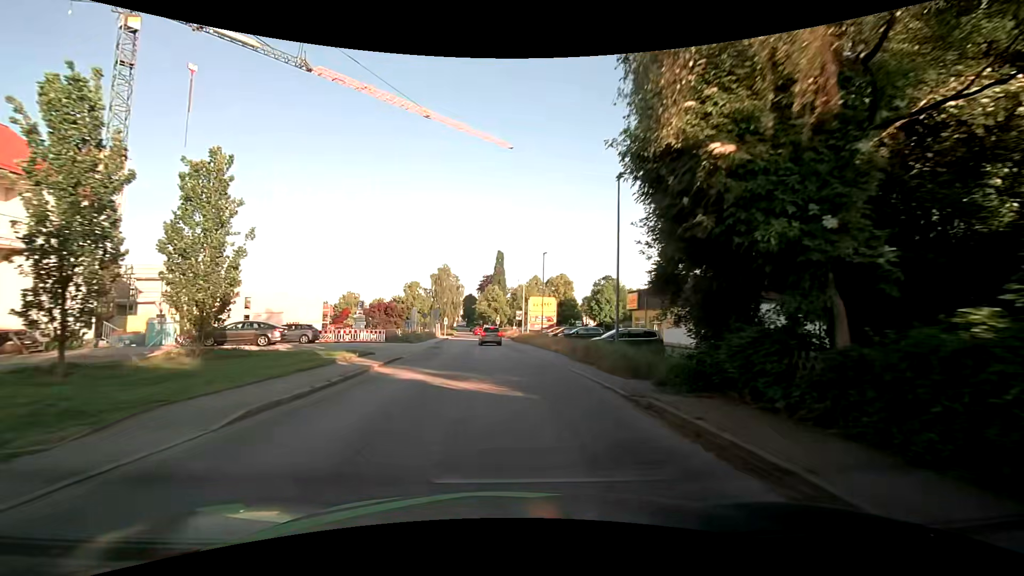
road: secondary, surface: asphalt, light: Day
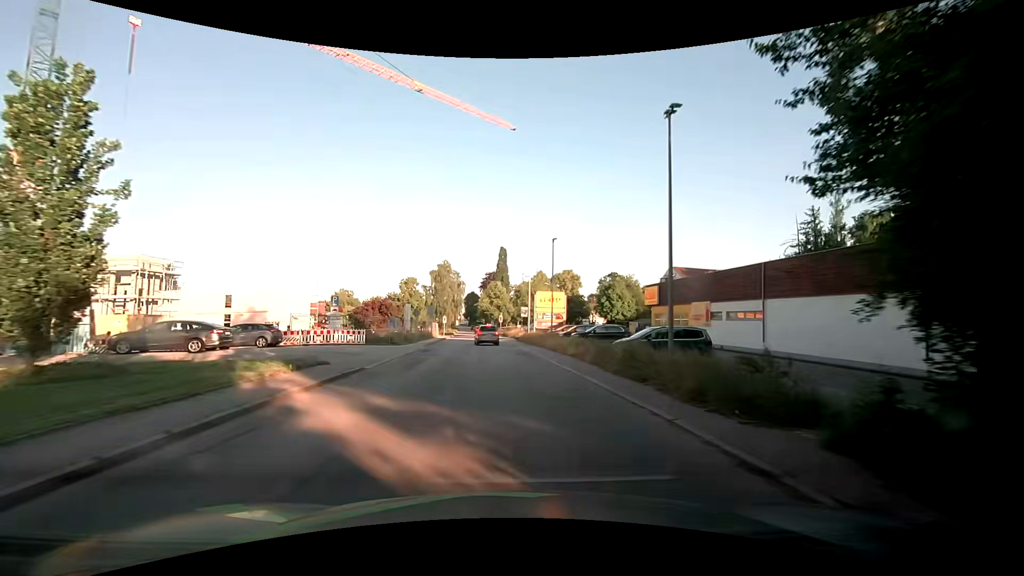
(0.0, +6.7) m; 0°
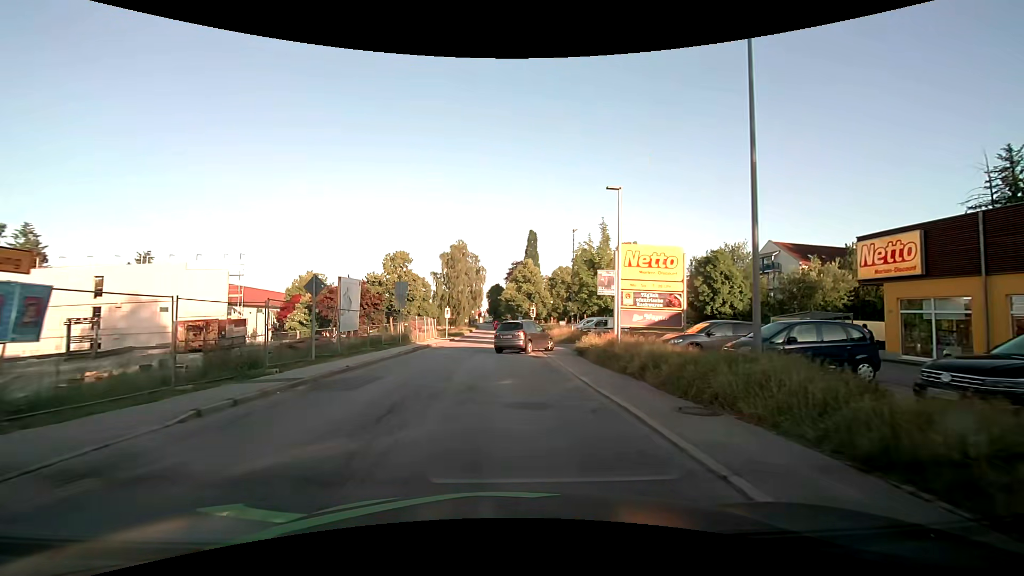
(-0.9, +29.3) m; -3°
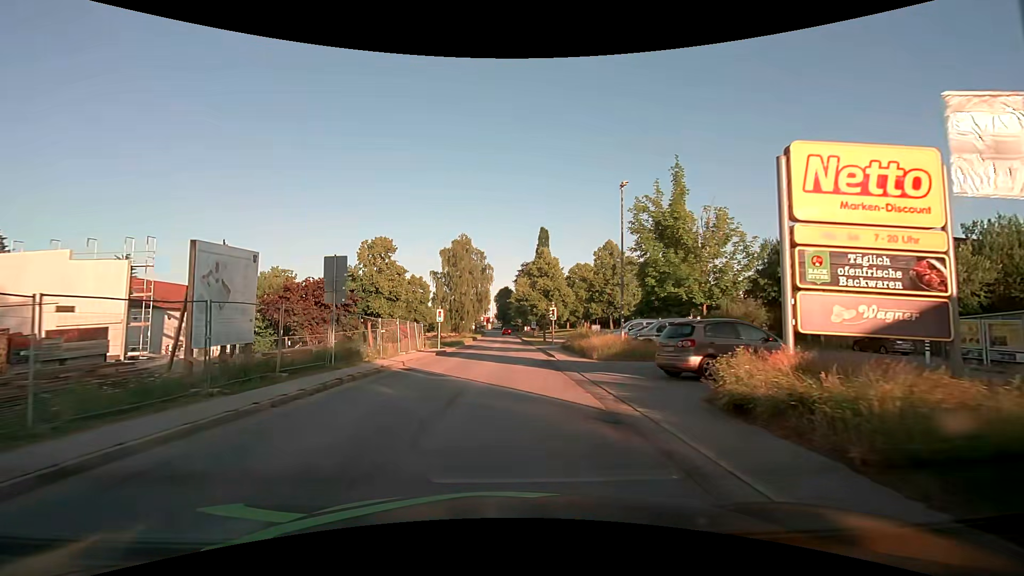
(-0.1, +13.8) m; -1°
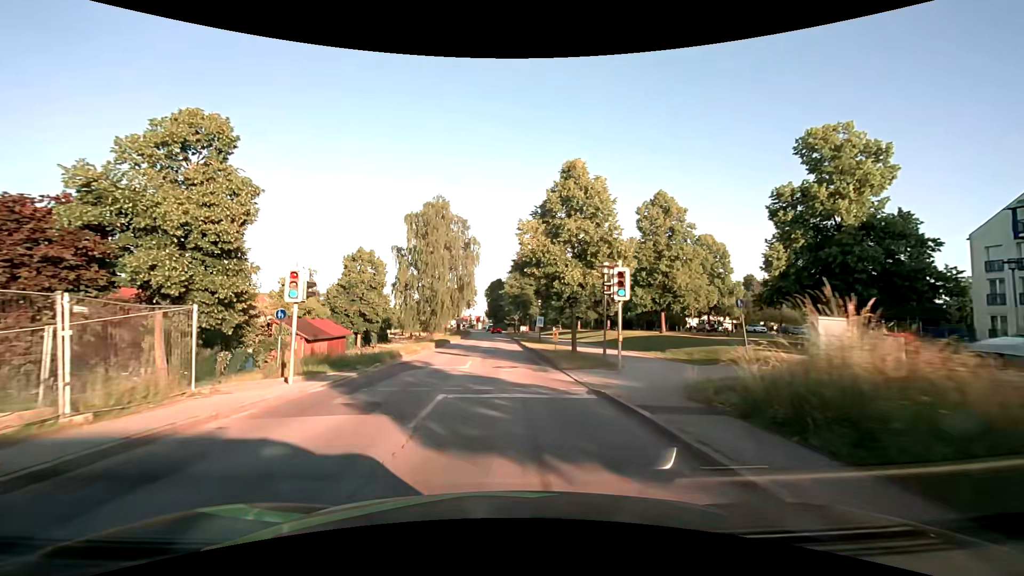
(+0.3, +27.9) m; +1°
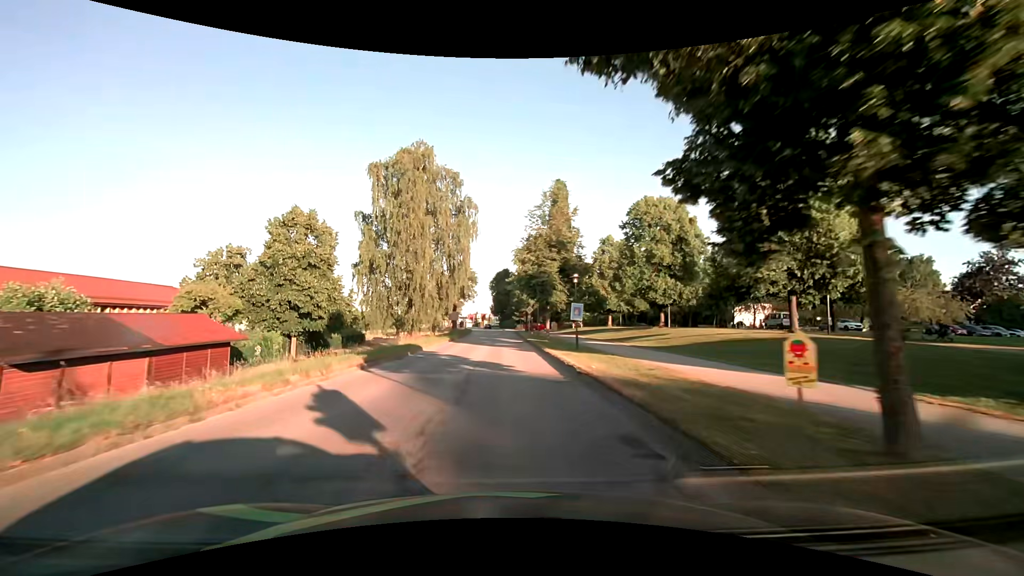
(-0.1, +19.9) m; -1°
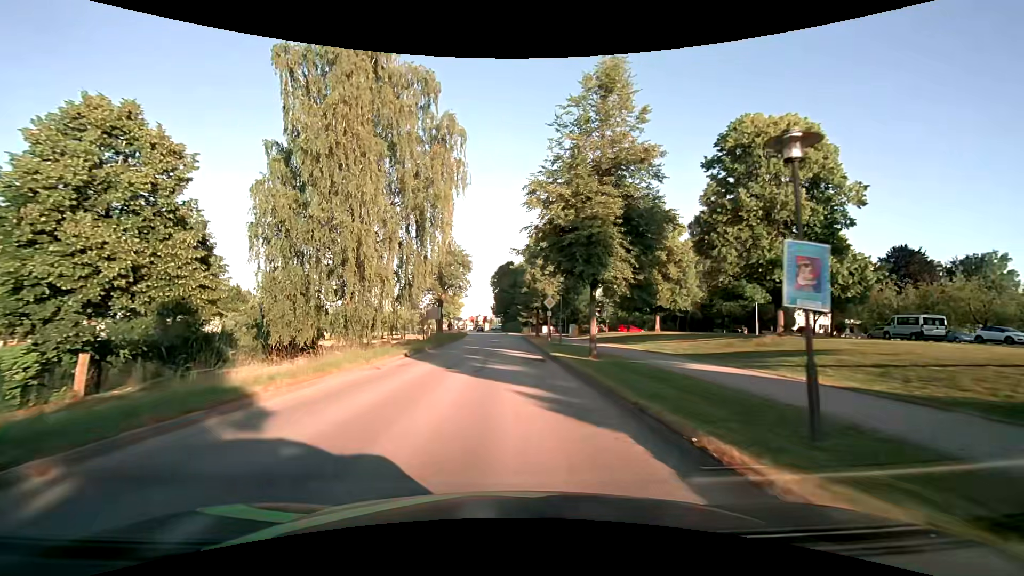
(-0.3, +19.4) m; -1°
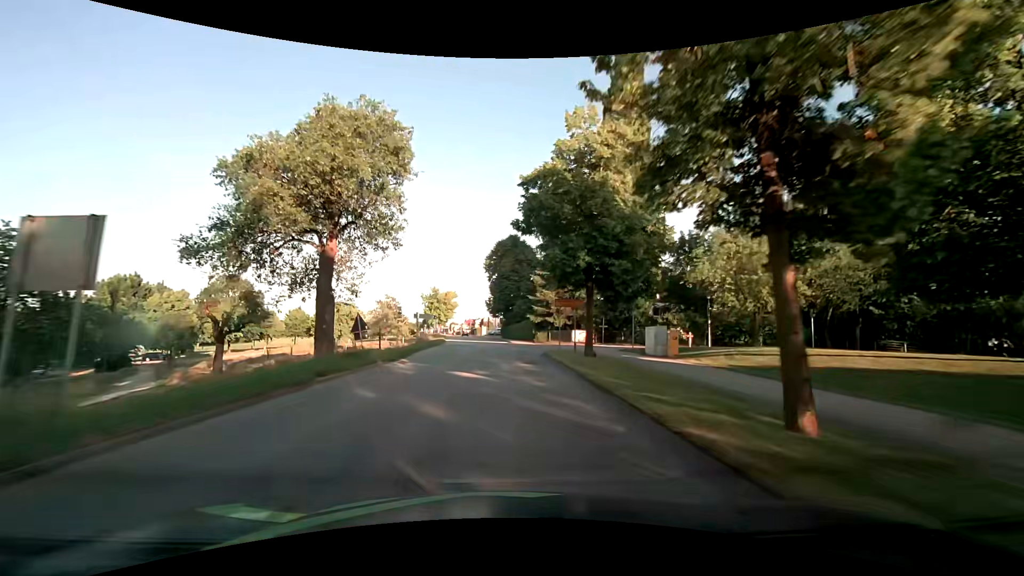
(-0.1, +34.2) m; 0°
(0, +10) (0, +20) (0, +30) (-1, +40) (-2, +50) (-3, +60) (-4, +70) (-5, +80) (-6, +90) (-7, +100) m
